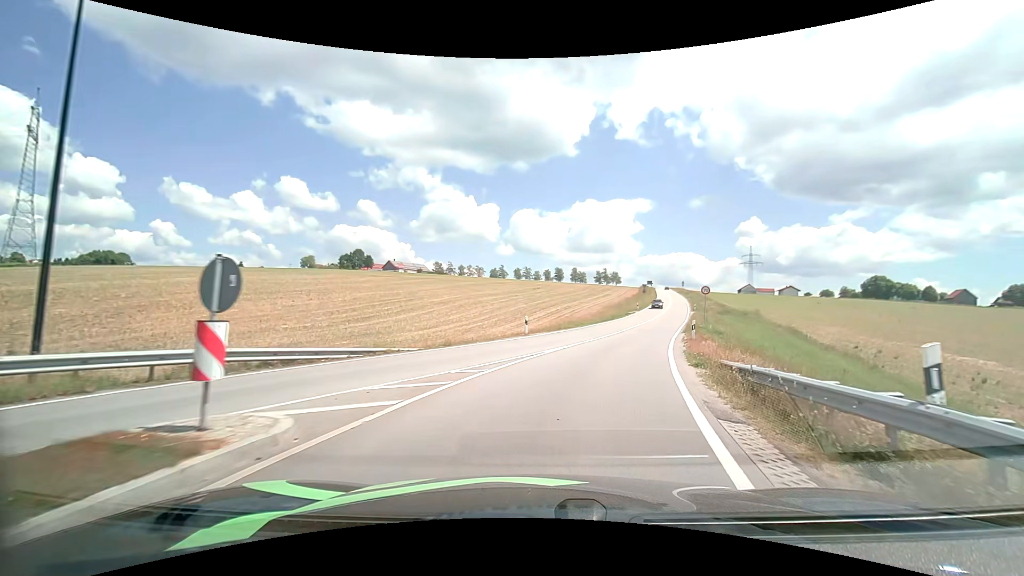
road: tertiary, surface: asphalt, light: Day
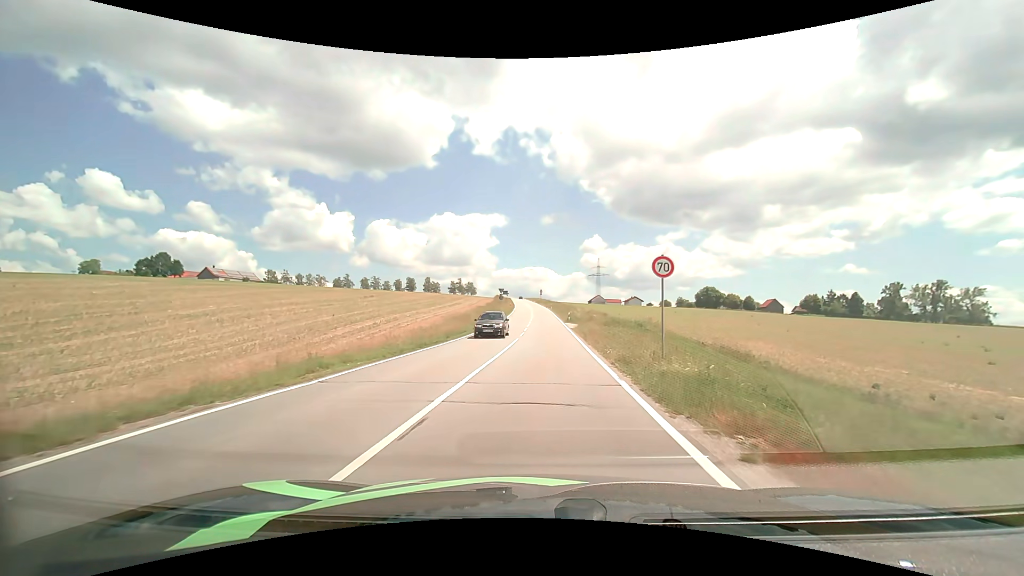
(+4.0, +24.1) m; +16°
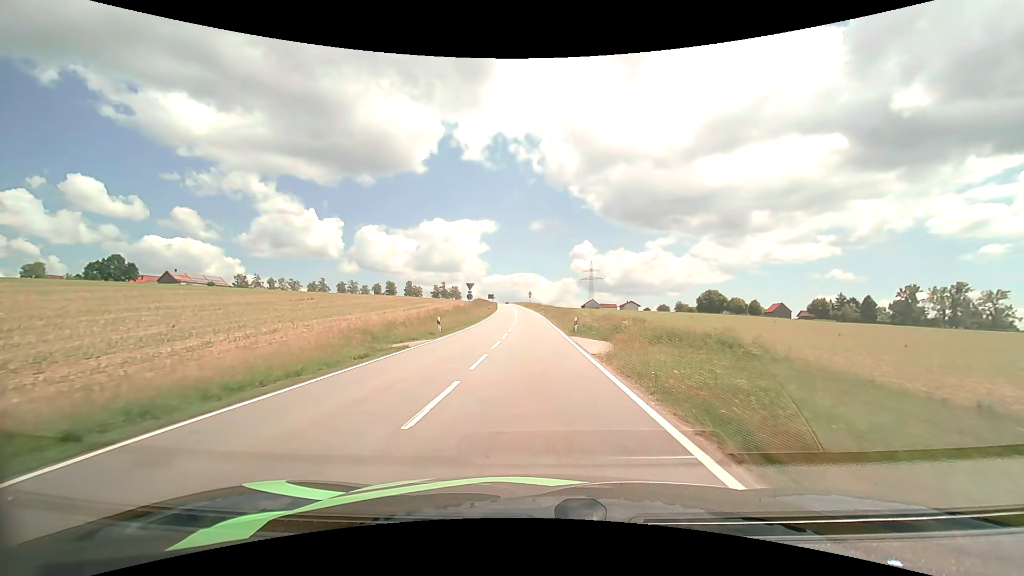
(+0.5, +22.8) m; +1°
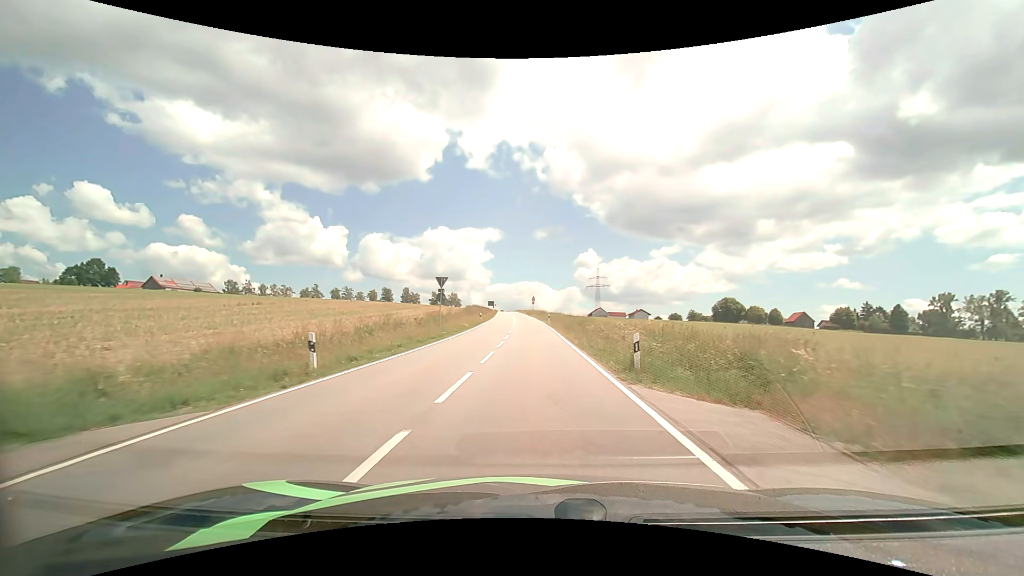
(-0.1, +16.6) m; 0°
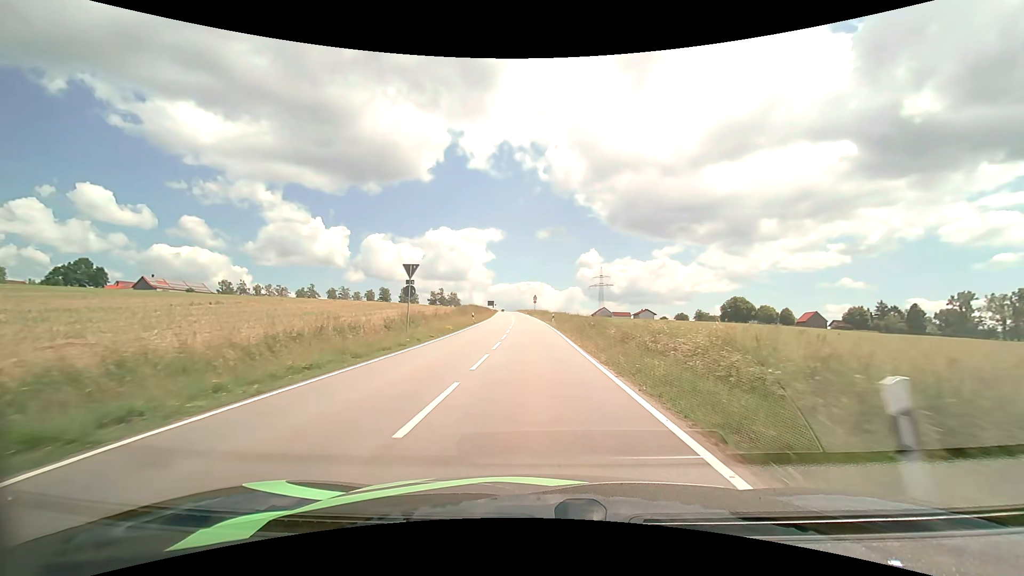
(0.0, +8.5) m; 0°
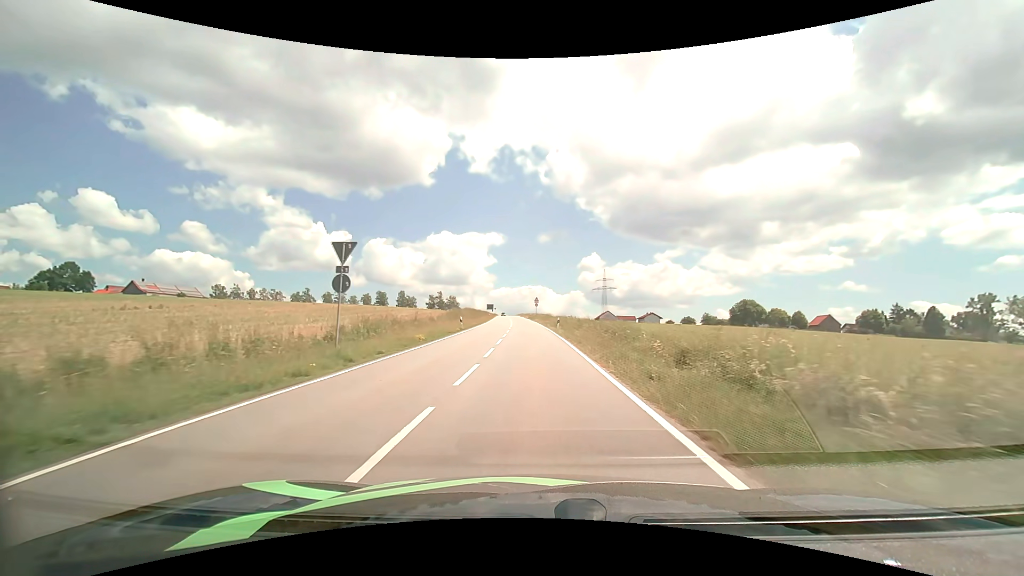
(0.0, +8.7) m; 0°
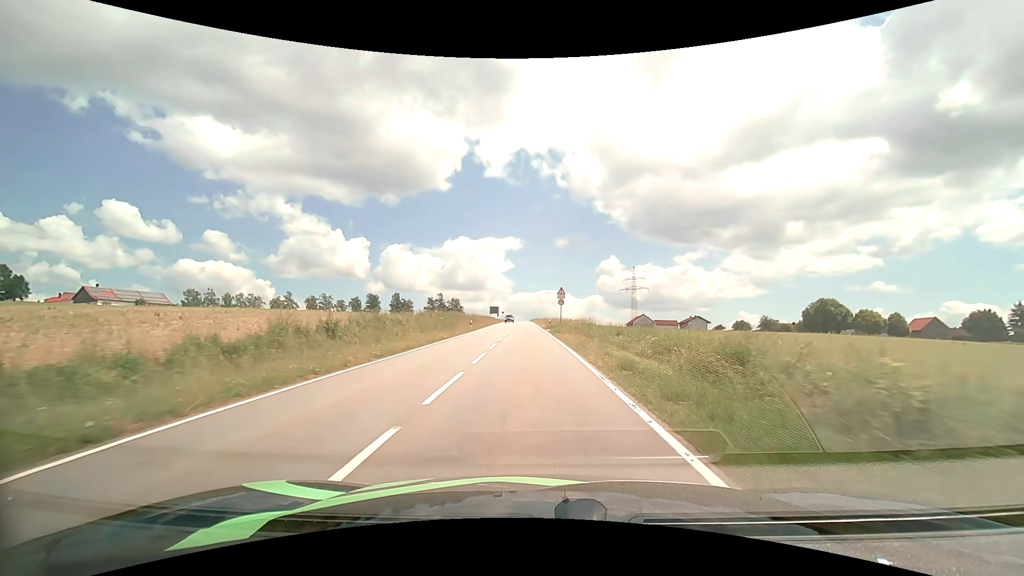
(-0.7, +45.0) m; -2°
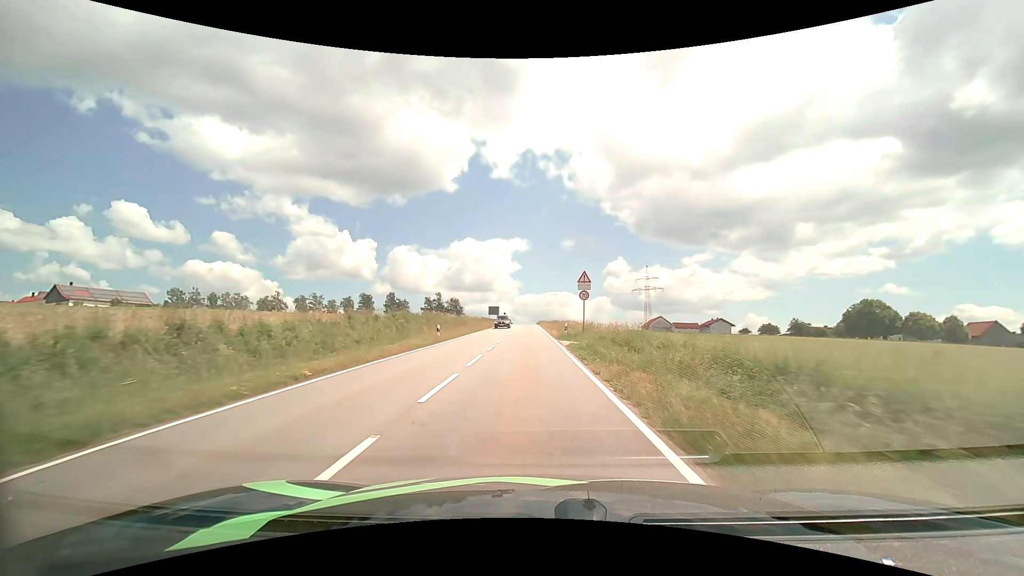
(-0.1, +18.8) m; -1°
(0, +10) (0, +20) (-1, +30) (-1, +40) (-1, +50) (-1, +60) (-1, +70) (-2, +80) (-2, +90) (-2, +100) m
